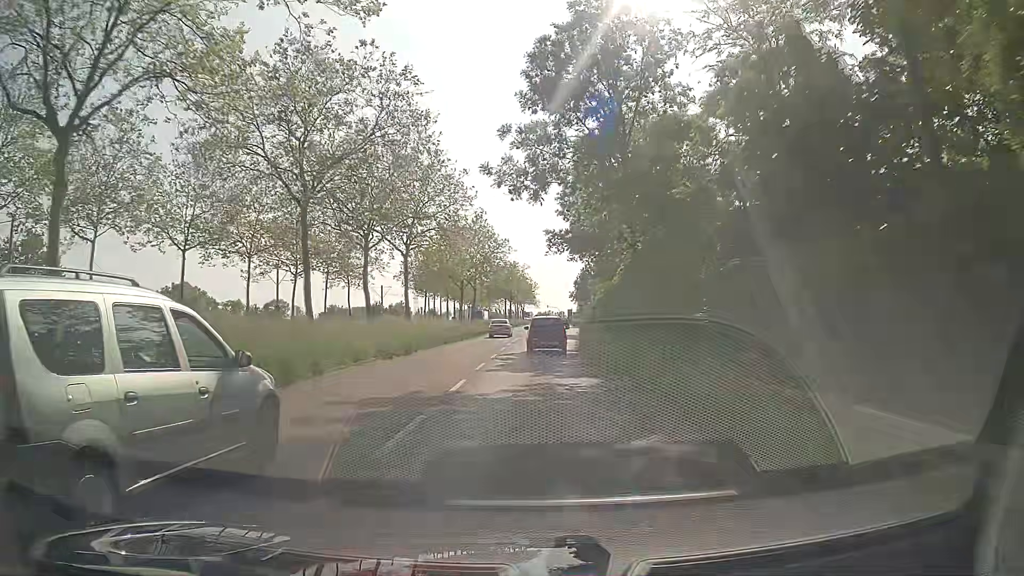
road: secondary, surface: asphalt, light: Day
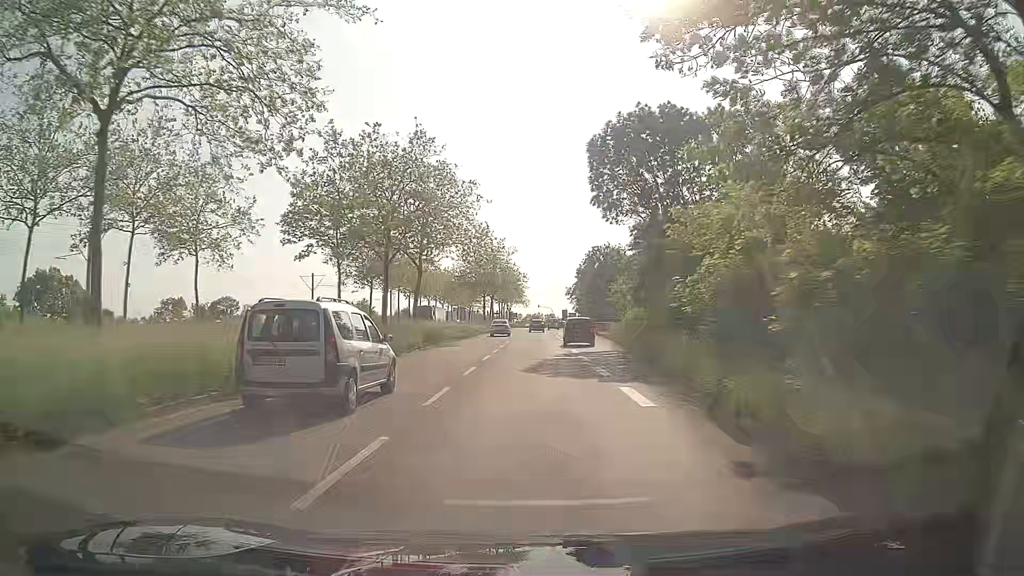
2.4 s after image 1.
(+0.5, +32.0) m; +1°
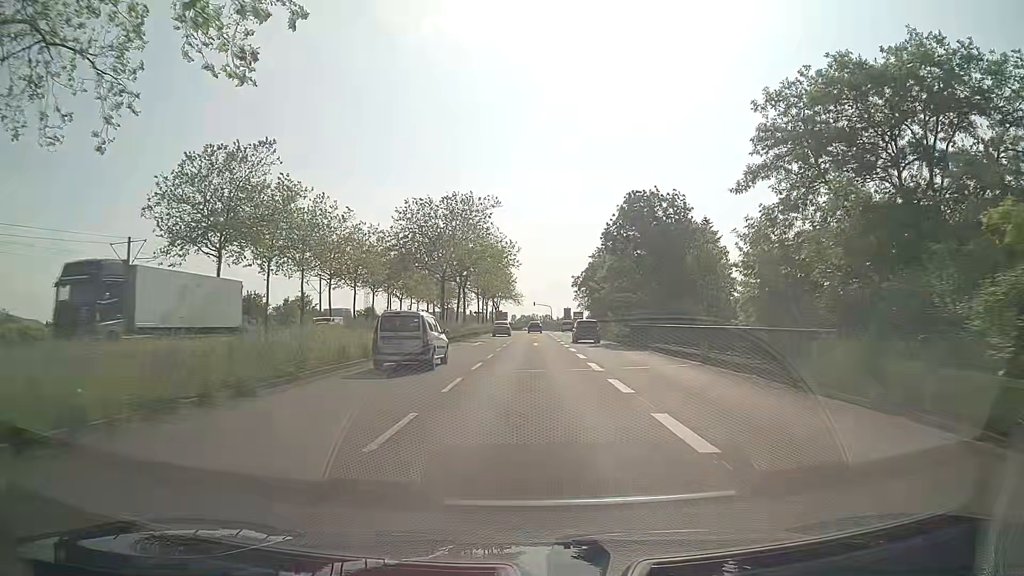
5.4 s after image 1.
(+0.3, +39.9) m; +1°
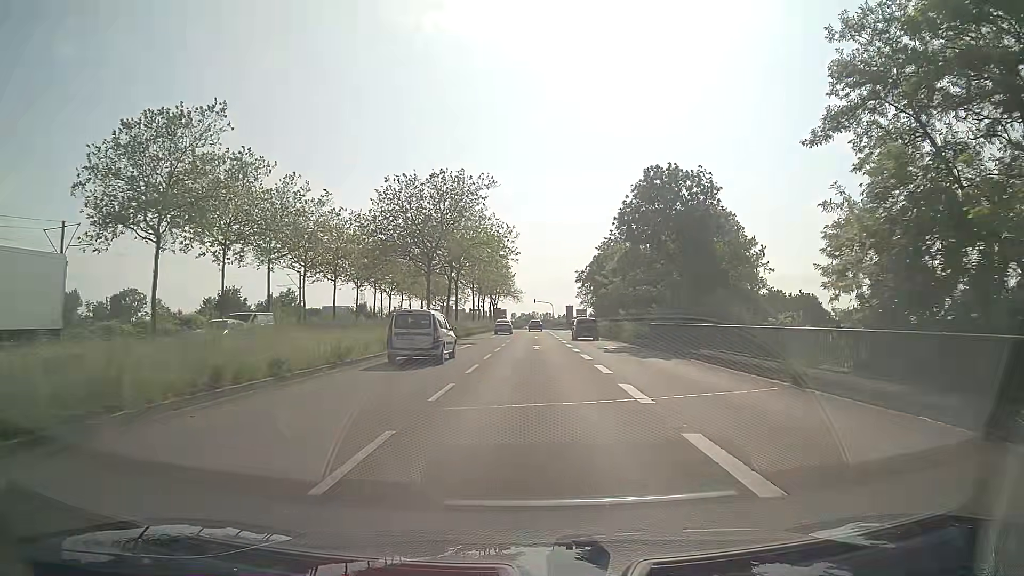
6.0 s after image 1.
(0.0, +7.9) m; 0°
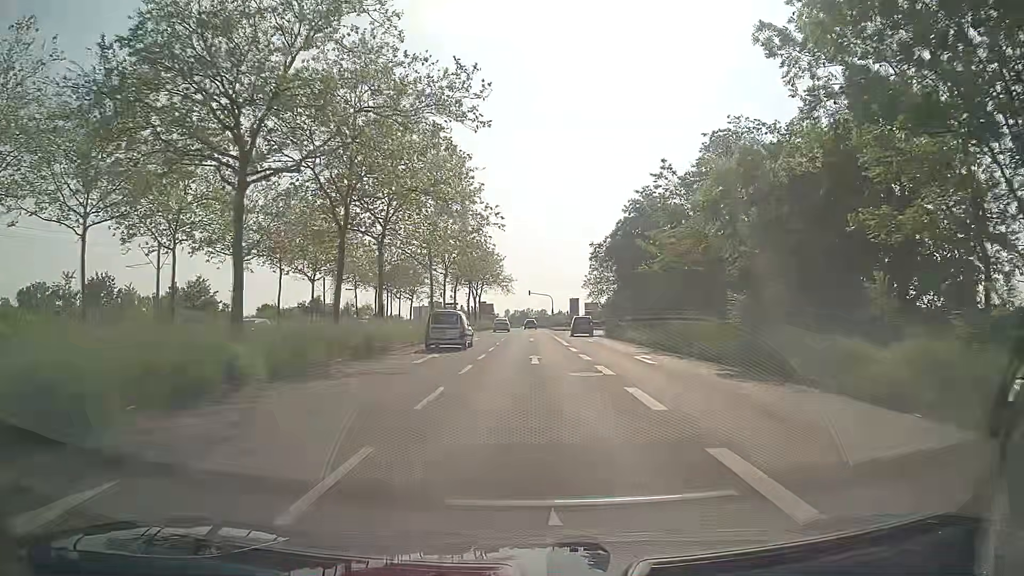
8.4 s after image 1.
(+0.2, +31.4) m; +1°
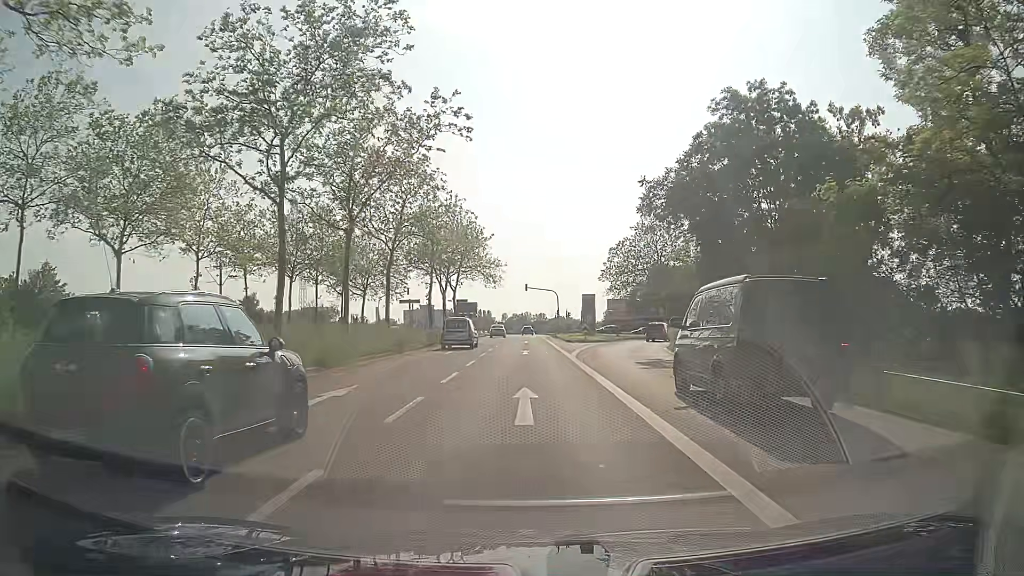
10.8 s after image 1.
(0.0, +31.1) m; 0°
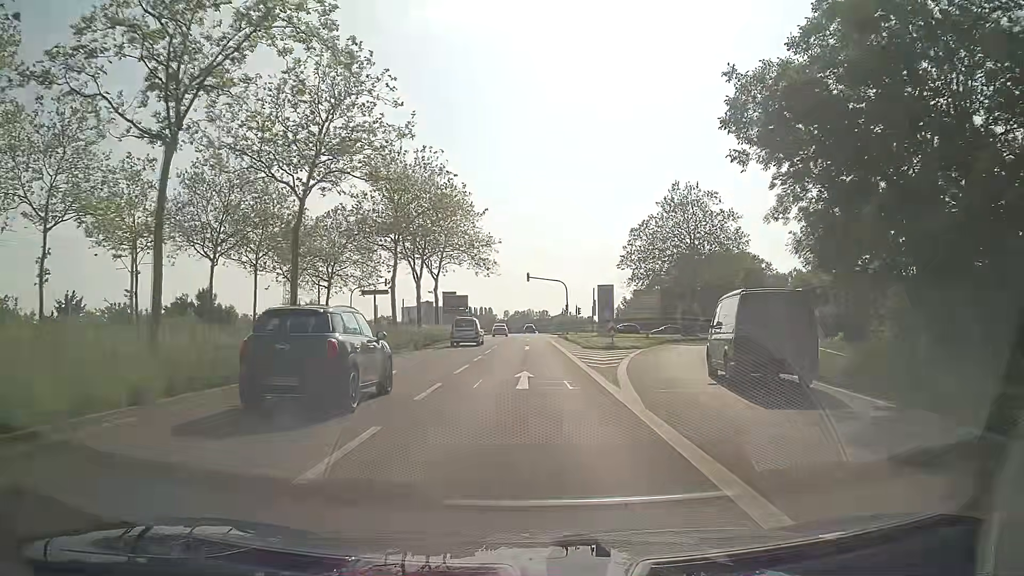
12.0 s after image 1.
(-0.1, +15.4) m; 0°
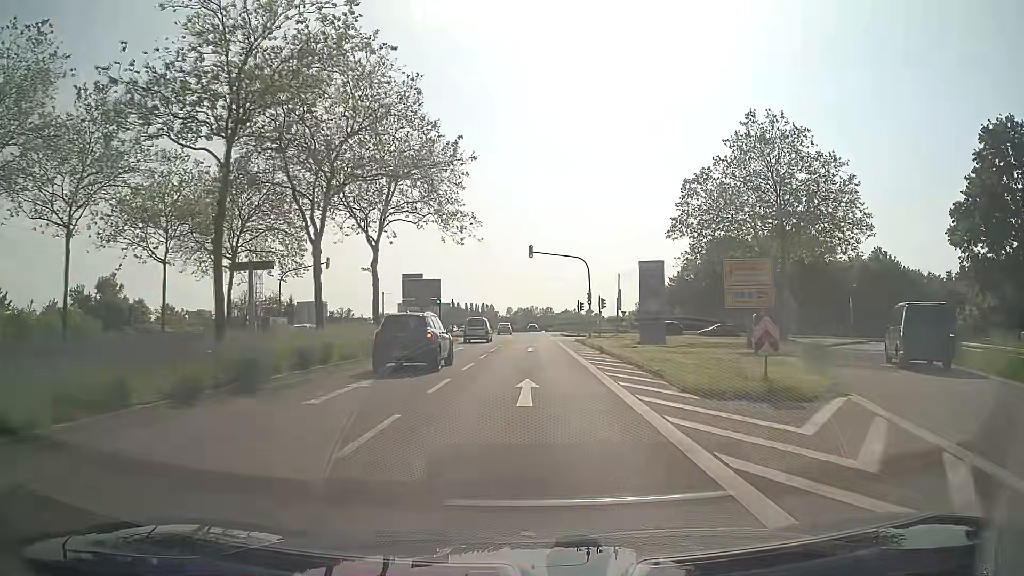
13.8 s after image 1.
(-0.2, +23.0) m; 0°
(0, +10) (0, +20) (0, +30) (0, +40) (0, +50) (0, +60) (0, +70) (-1, +80) (0, +90) (0, +100) m
